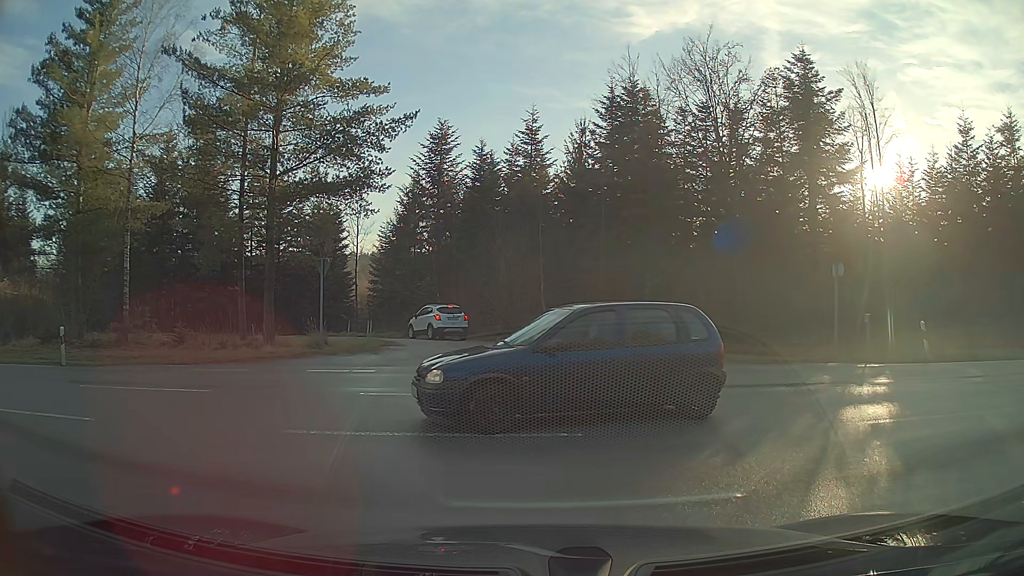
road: tertiary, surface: asphalt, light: Day
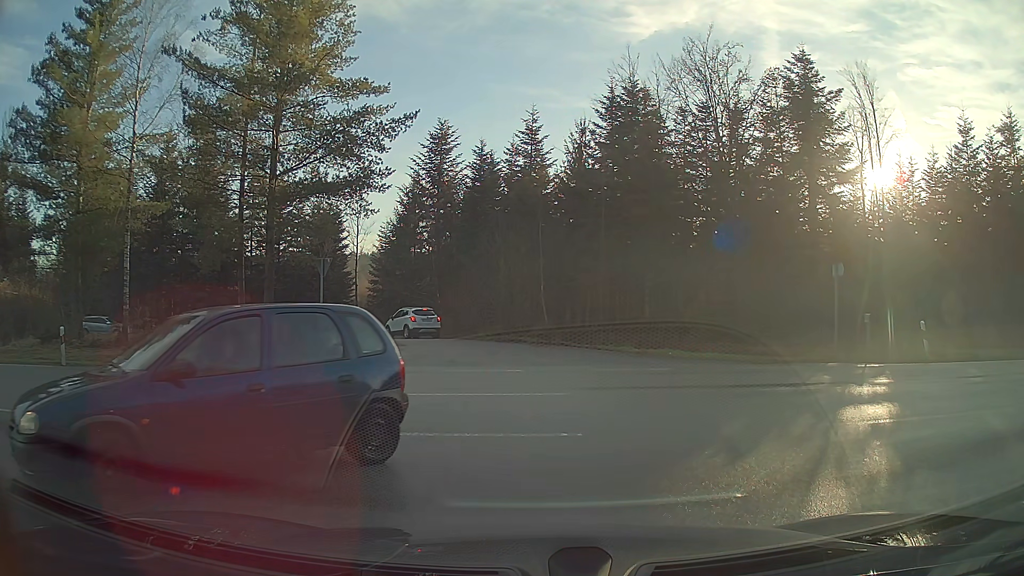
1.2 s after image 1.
(0.0, 0.0) m; 0°
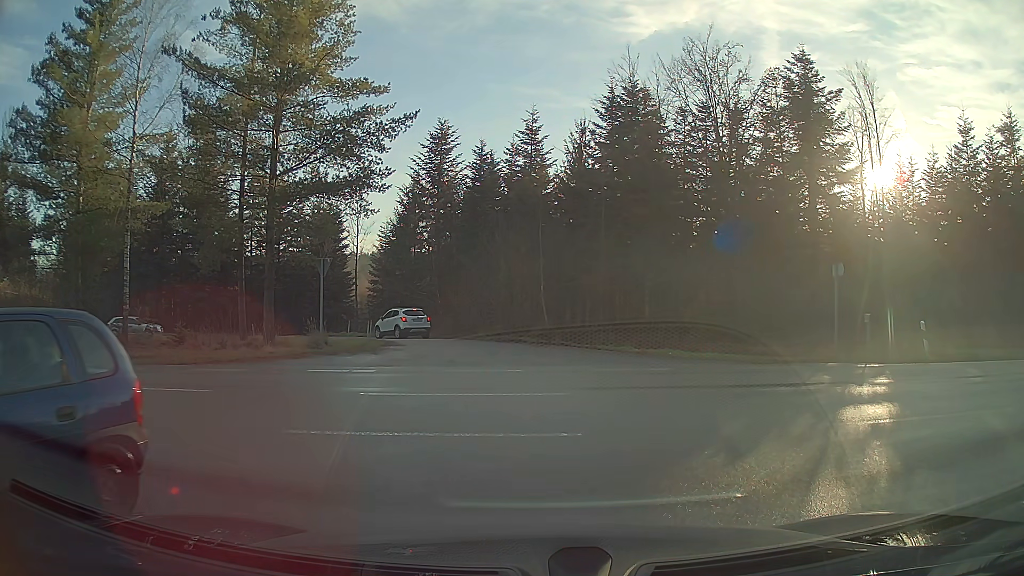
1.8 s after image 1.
(0.0, 0.0) m; 0°
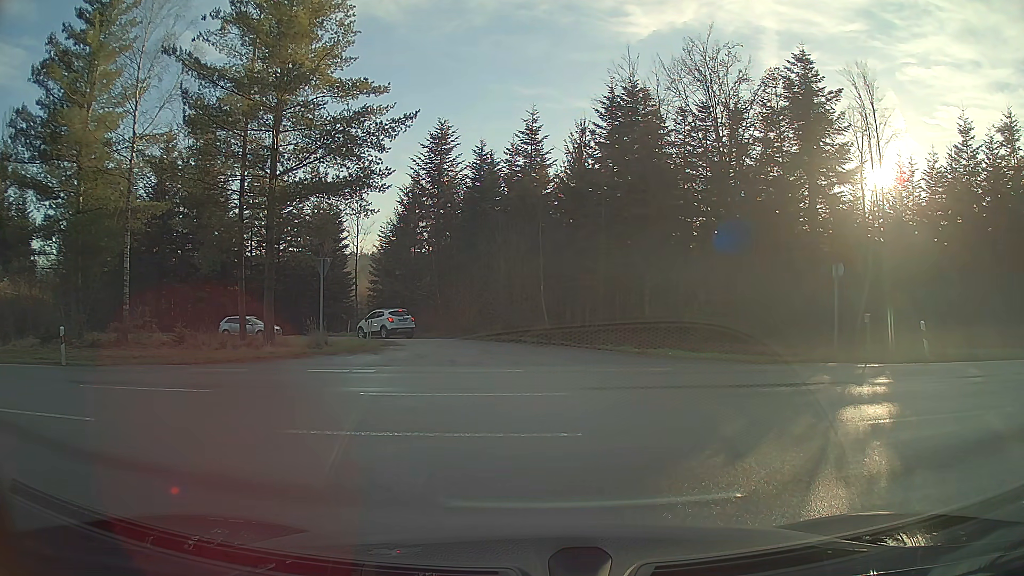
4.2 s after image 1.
(0.0, 0.0) m; 0°
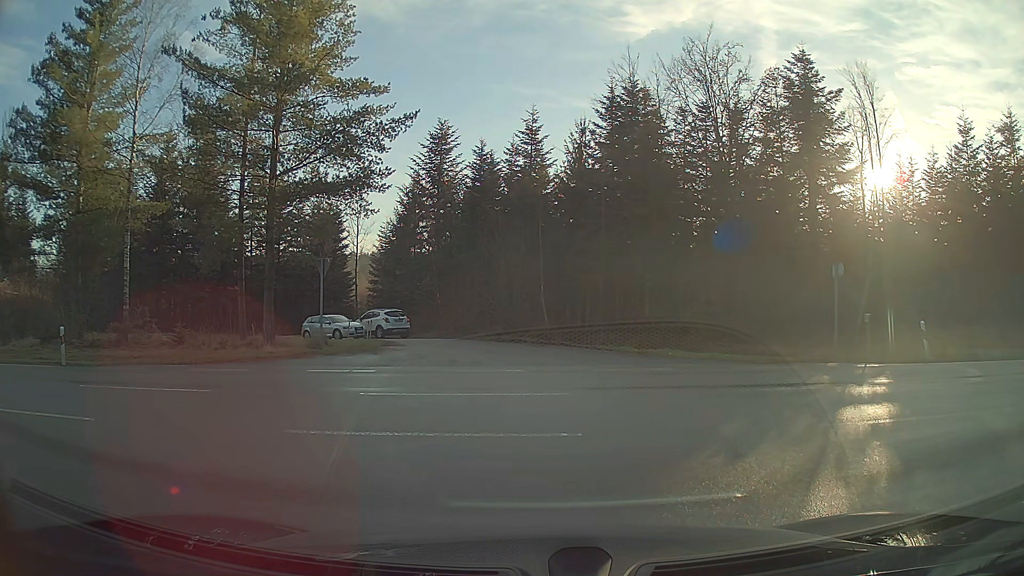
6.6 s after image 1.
(0.0, 0.0) m; 0°
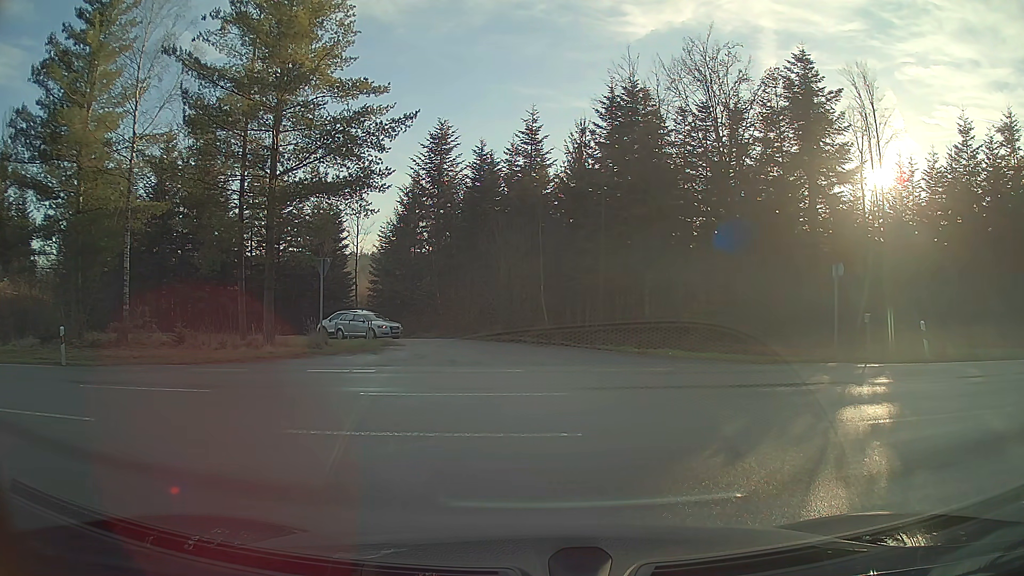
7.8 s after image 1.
(0.0, 0.0) m; 0°
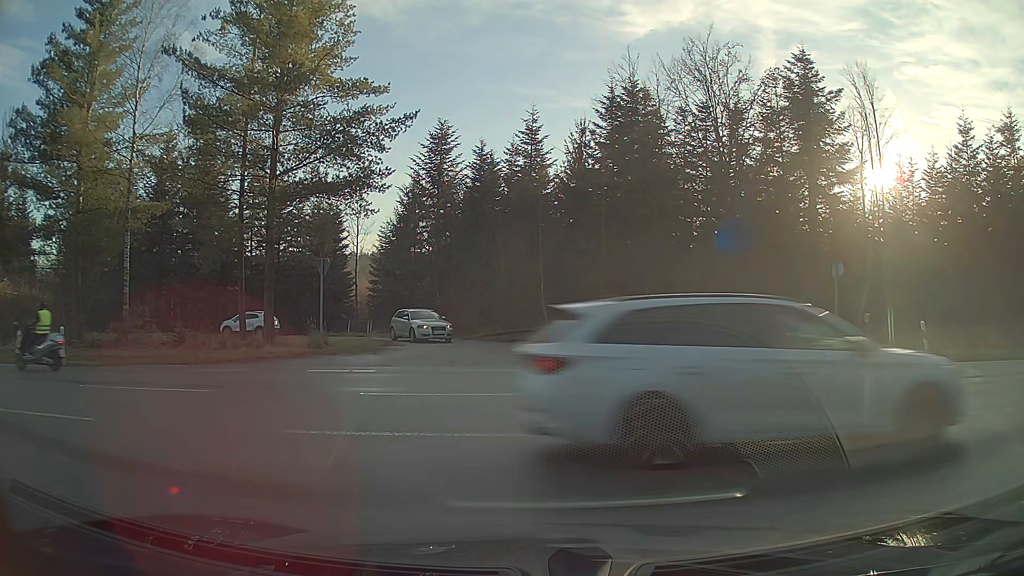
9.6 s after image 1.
(0.0, 0.0) m; 0°
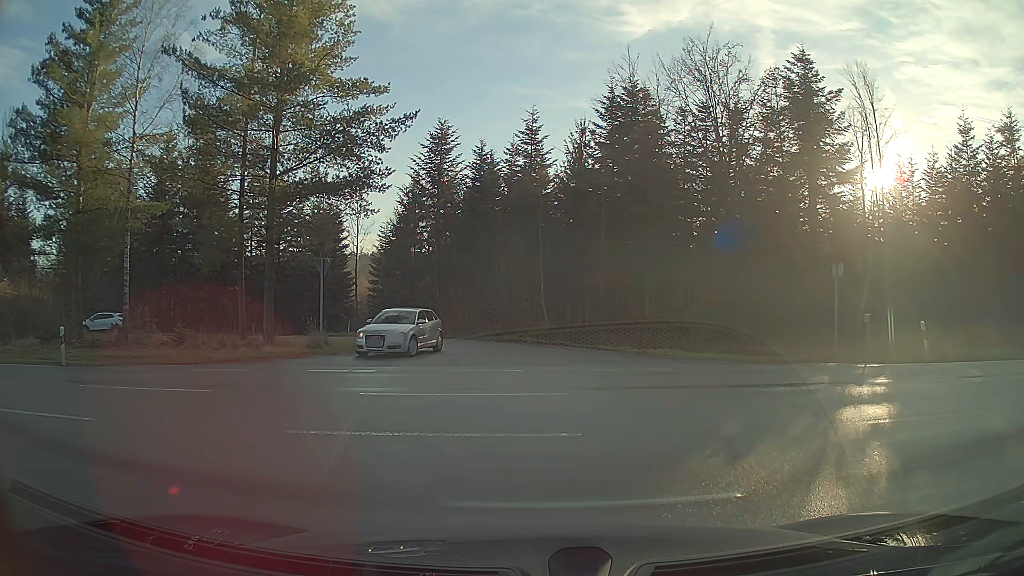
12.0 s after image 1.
(0.0, 0.0) m; 0°
